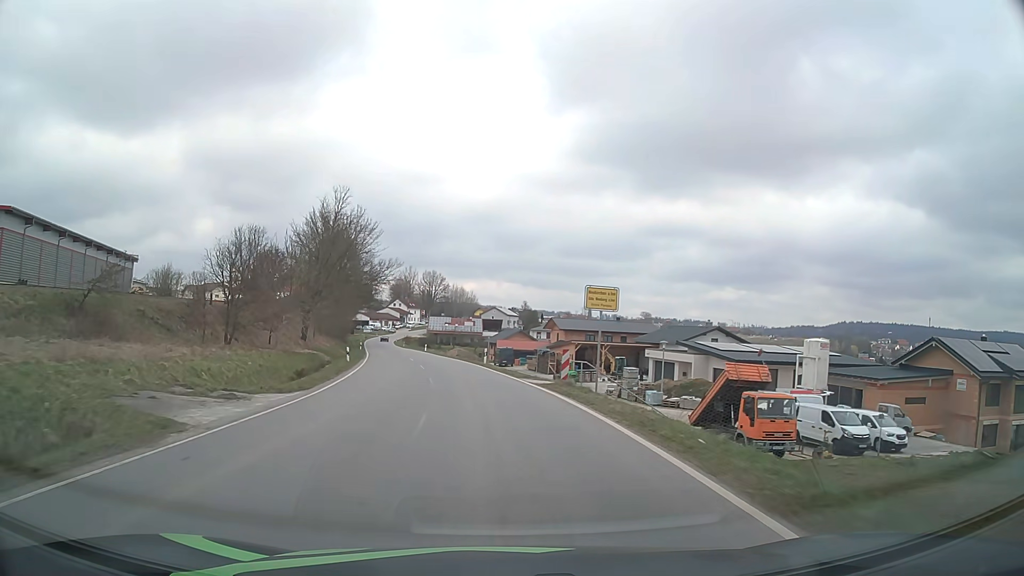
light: Day
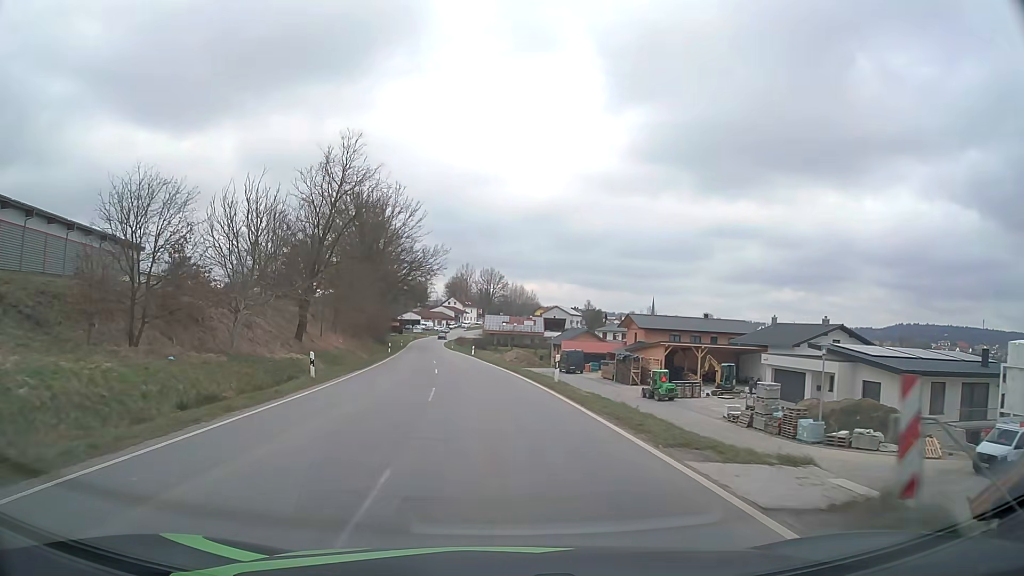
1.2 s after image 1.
(-0.8, +17.4) m; -5°
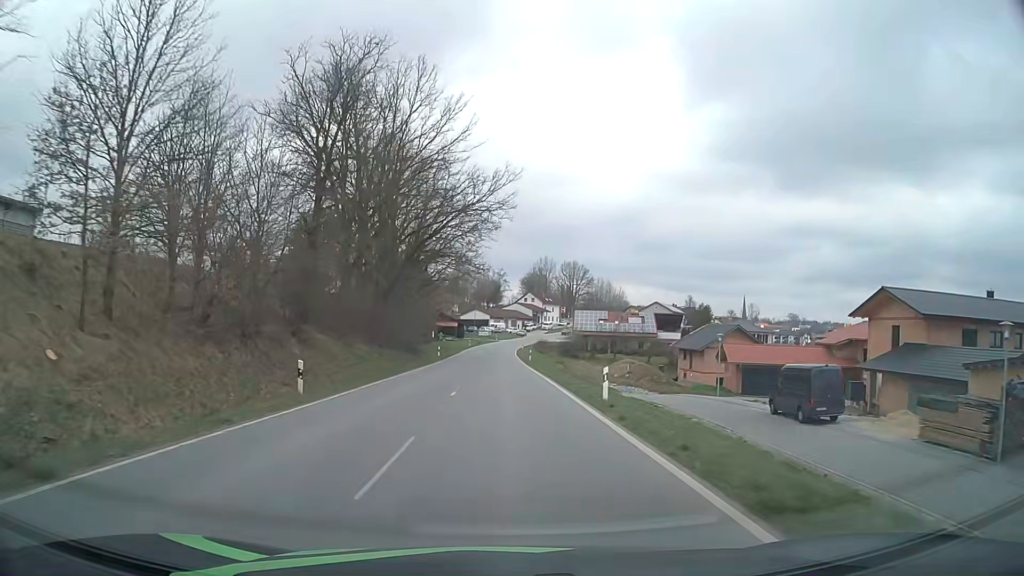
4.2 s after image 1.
(-3.5, +45.2) m; -7°
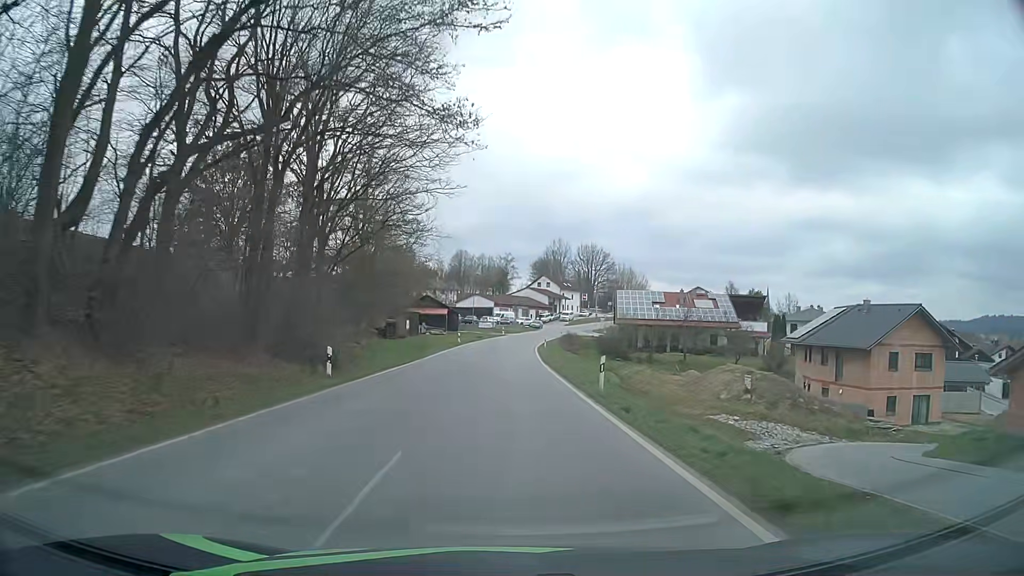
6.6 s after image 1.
(-0.5, +37.8) m; -1°
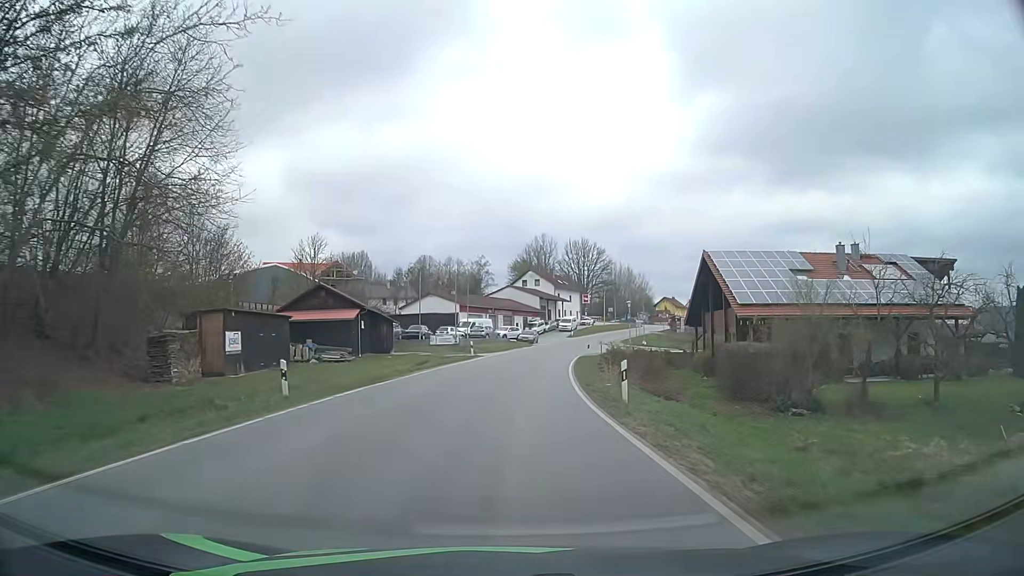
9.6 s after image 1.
(+0.2, +45.4) m; +2°
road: tertiary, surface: asphalt
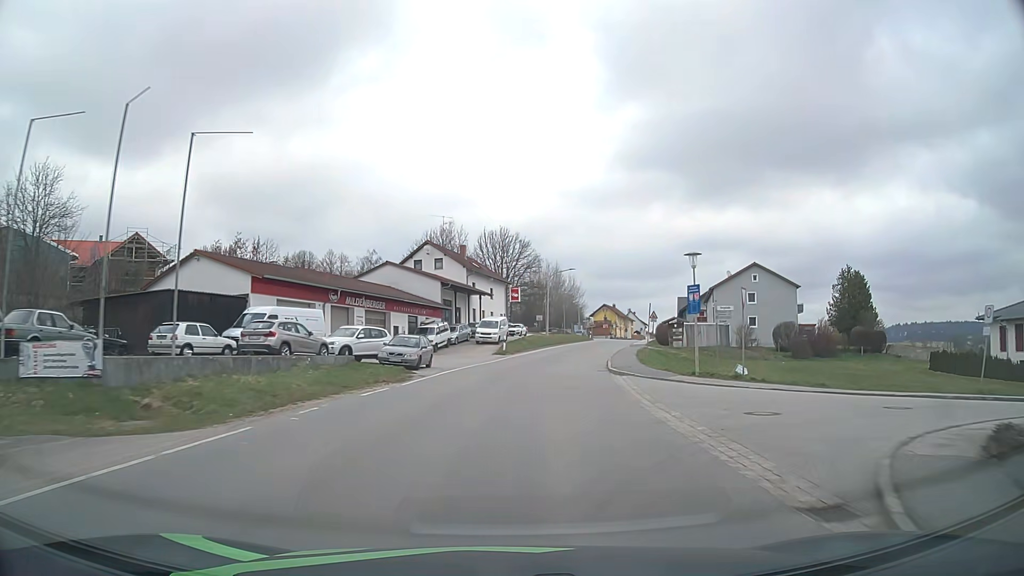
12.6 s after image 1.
(+2.3, +45.5) m; +7°
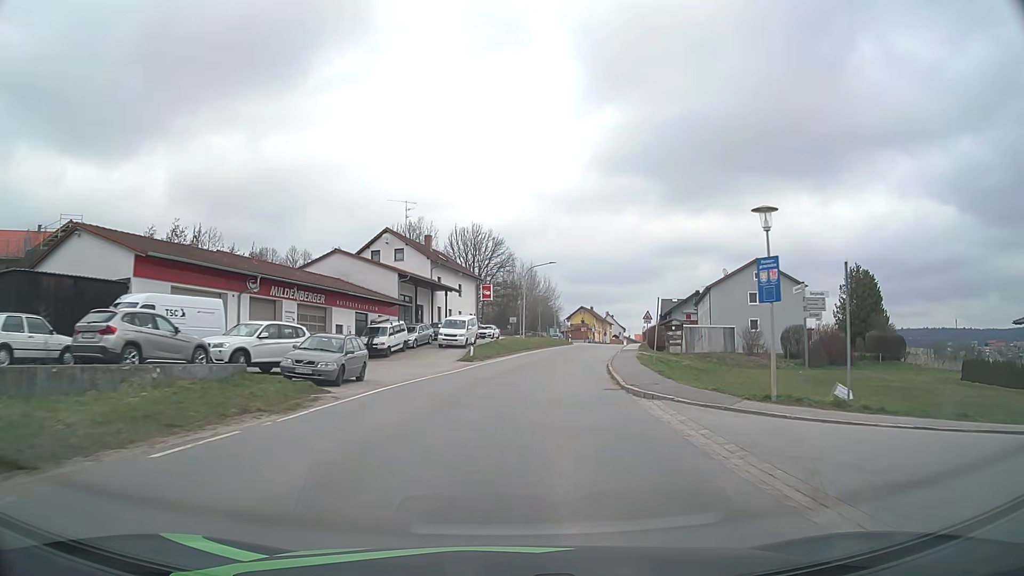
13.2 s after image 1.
(+0.2, +9.2) m; +3°
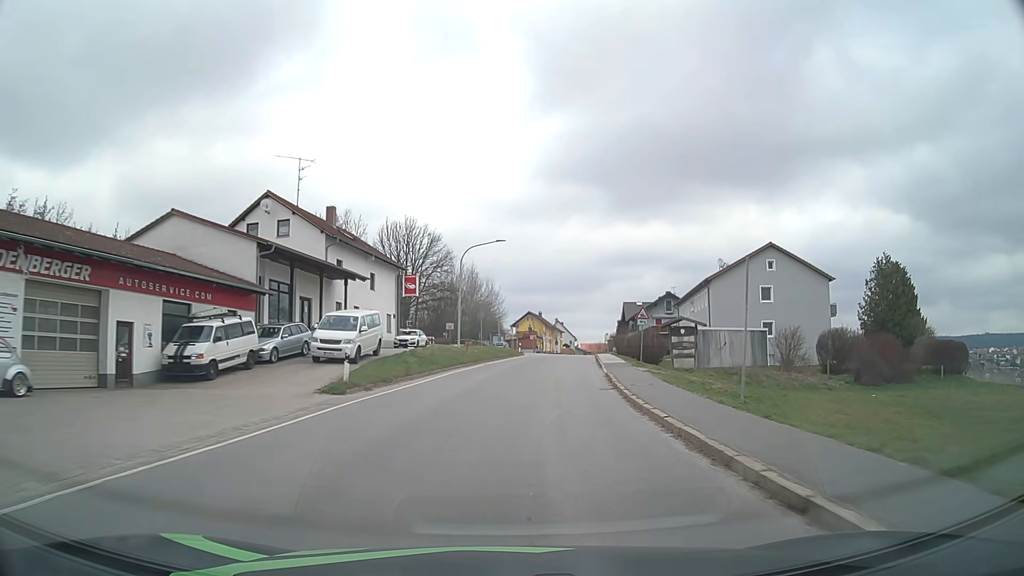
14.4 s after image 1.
(+0.8, +18.5) m; +5°
(0, +10) (+1, +20) (+2, +30) (+3, +40) (+4, +50) (+6, +60) (+7, +70) (+8, +80) (+10, +89) (+11, +99) m
